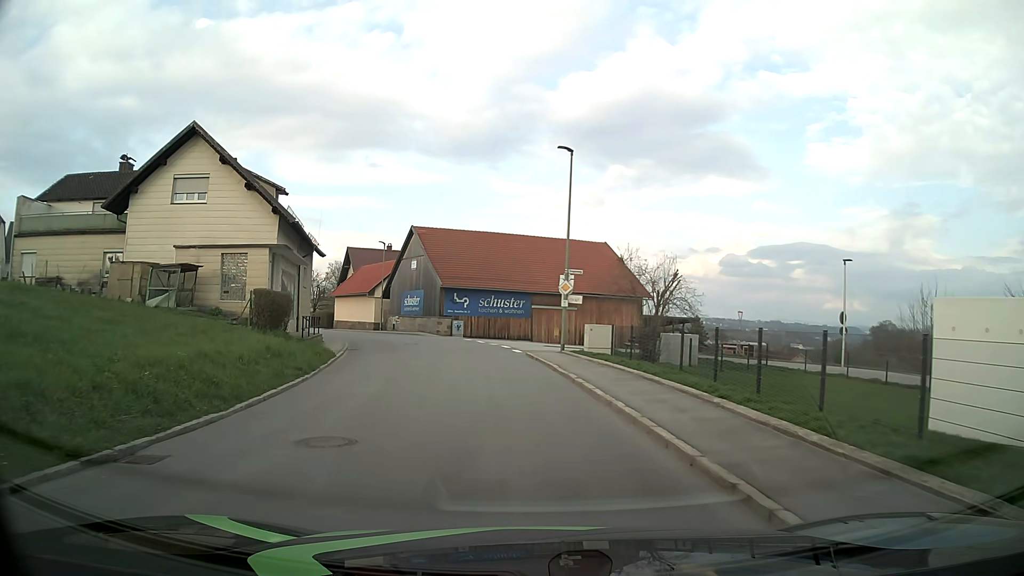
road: tertiary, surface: asphalt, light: Day
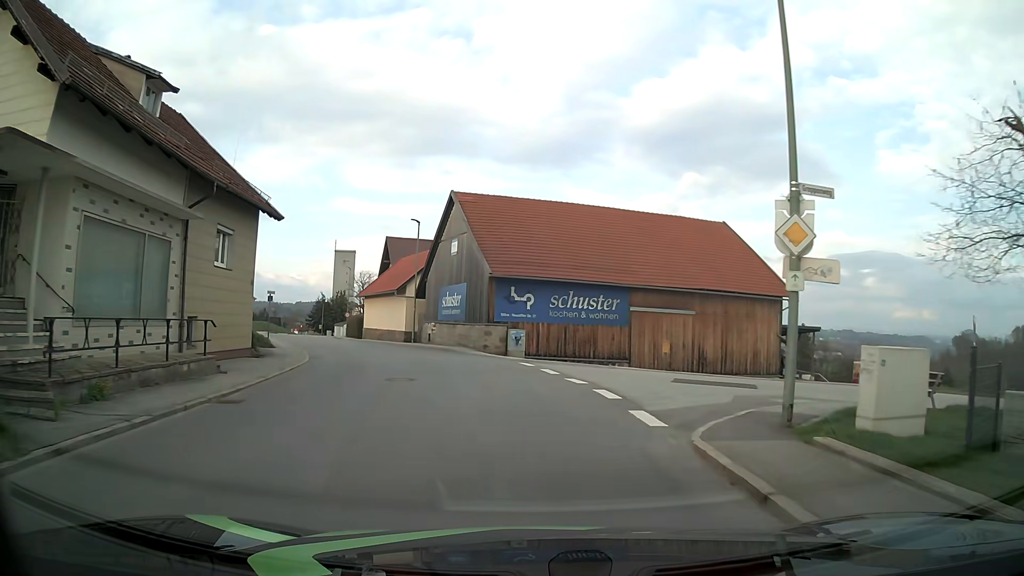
(-0.9, +17.5) m; -6°
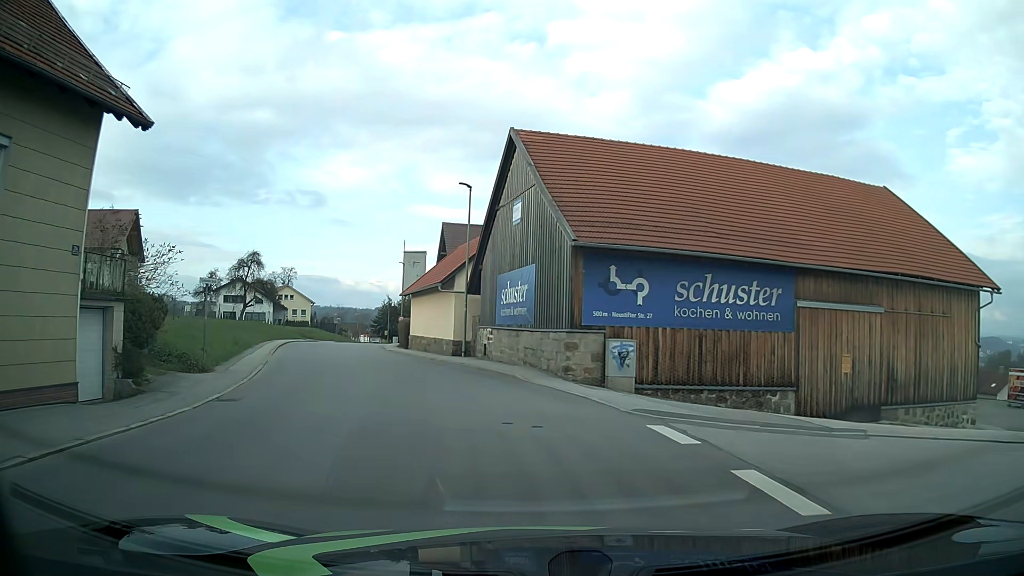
(-0.7, +13.1) m; -7°
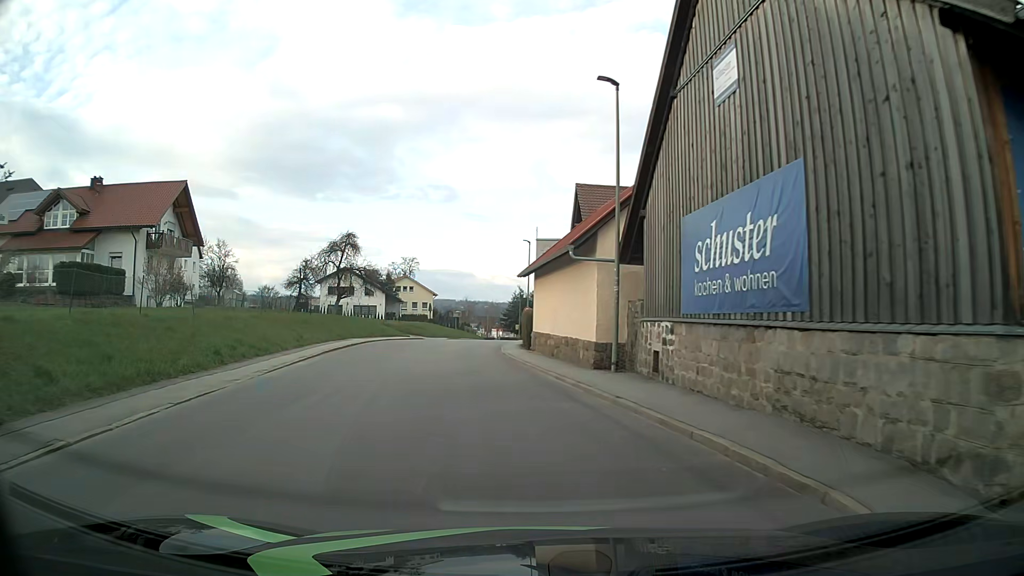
(-1.3, +13.2) m; -11°
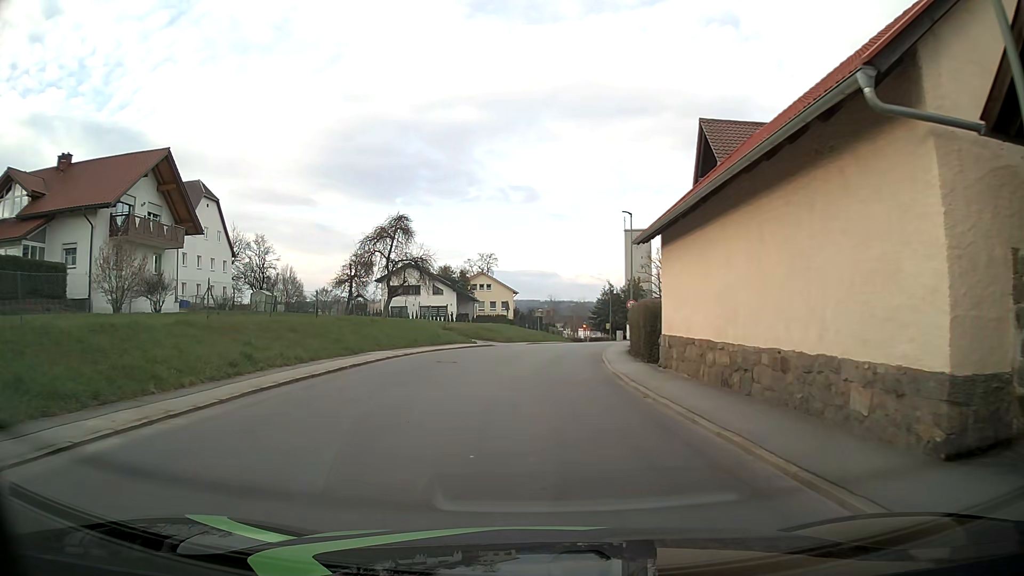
(-1.3, +13.5) m; -8°
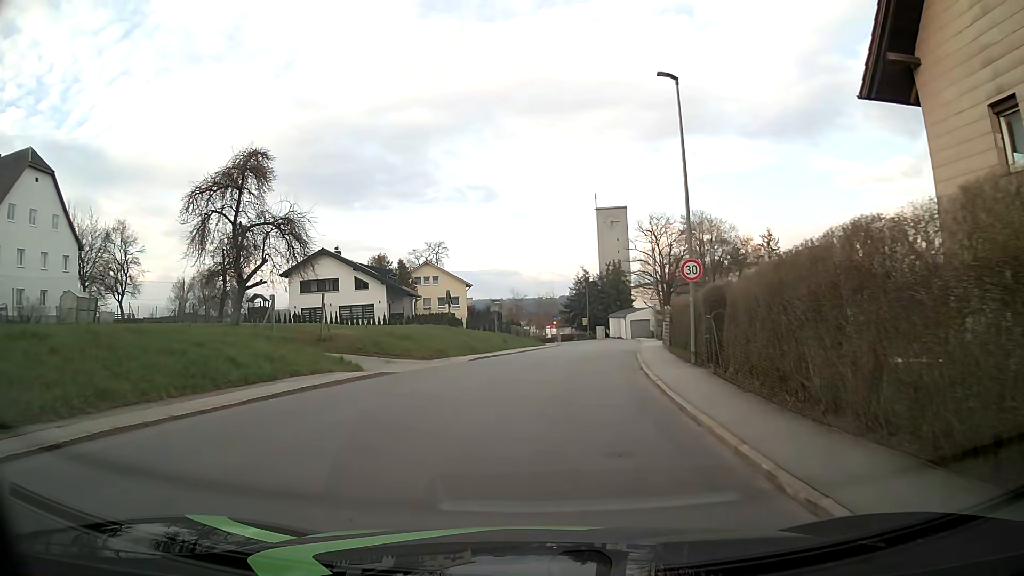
(+0.5, +22.8) m; +3°
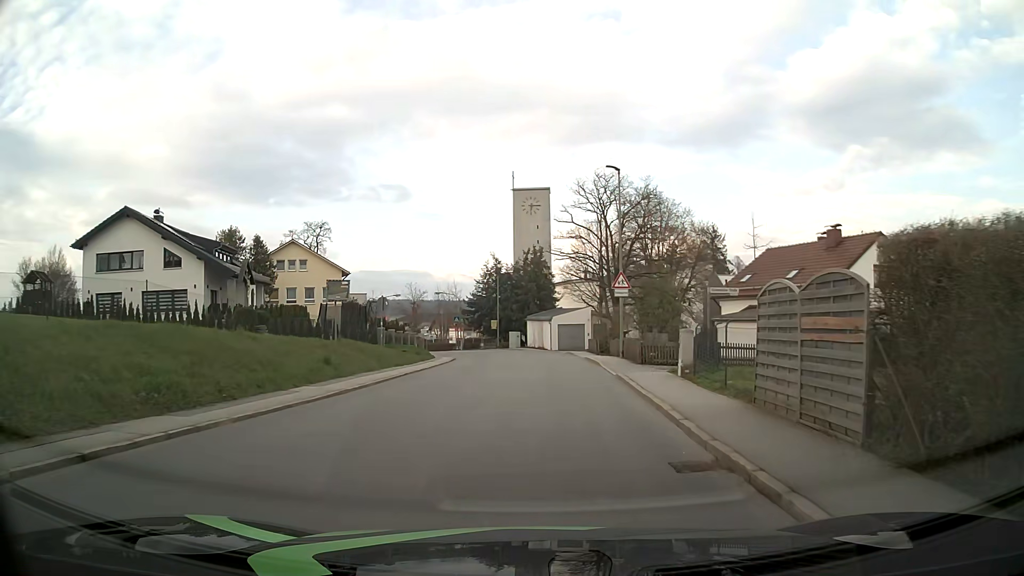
(+1.3, +22.7) m; +8°
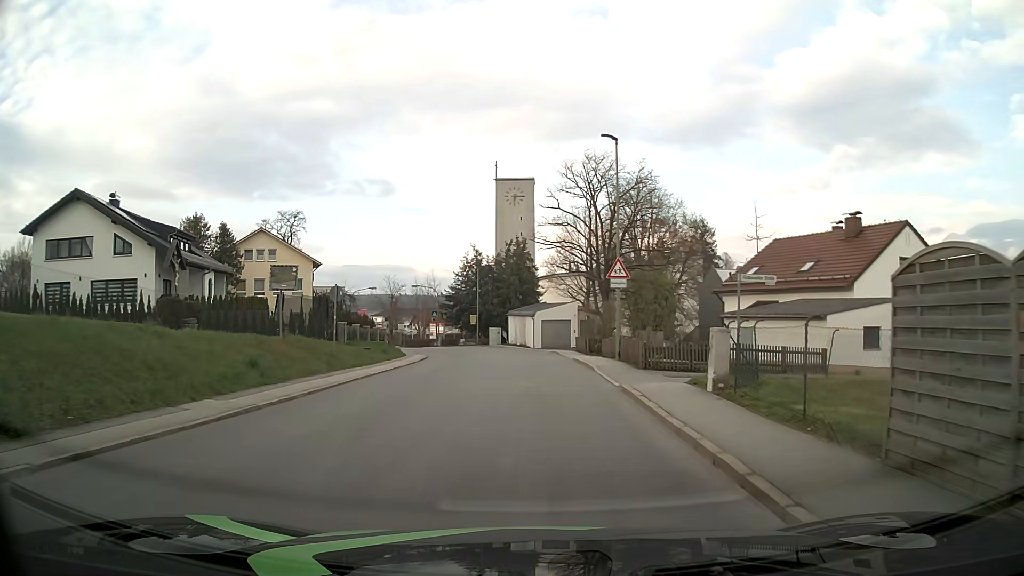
(0.0, +4.5) m; +1°
(0, +10) (0, +20) (0, +30) (-1, +40) (-2, +50) (-5, +59) (-8, +69) (-12, +78) (-16, +87) (-20, +96) m
